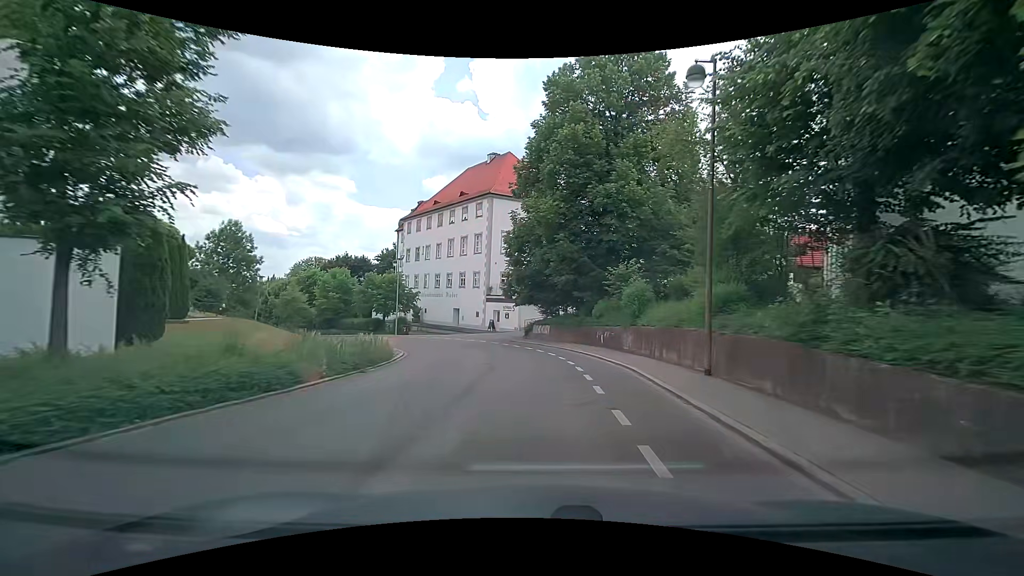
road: tertiary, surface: asphalt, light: Day
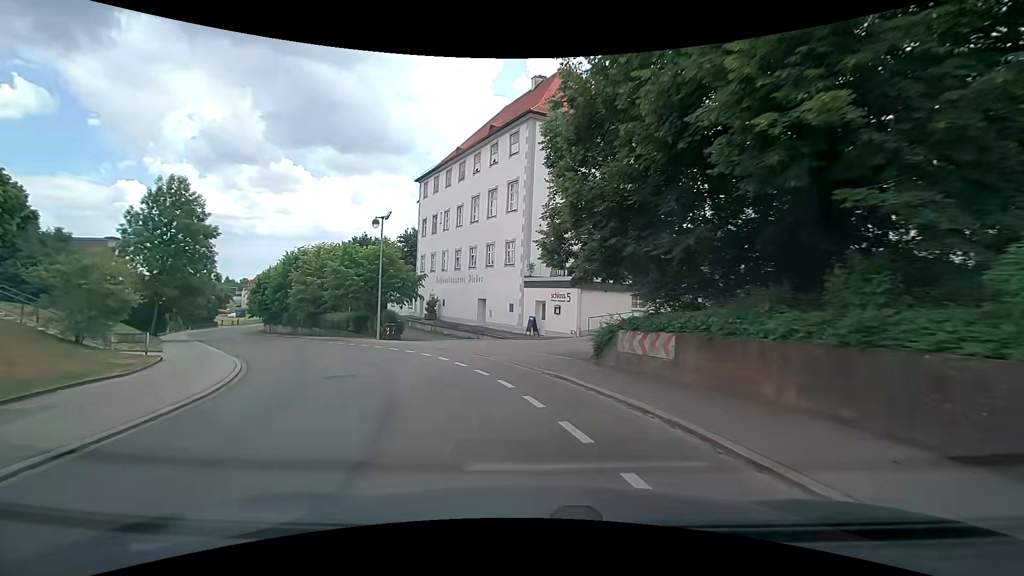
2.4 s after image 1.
(-0.2, +19.9) m; -4°
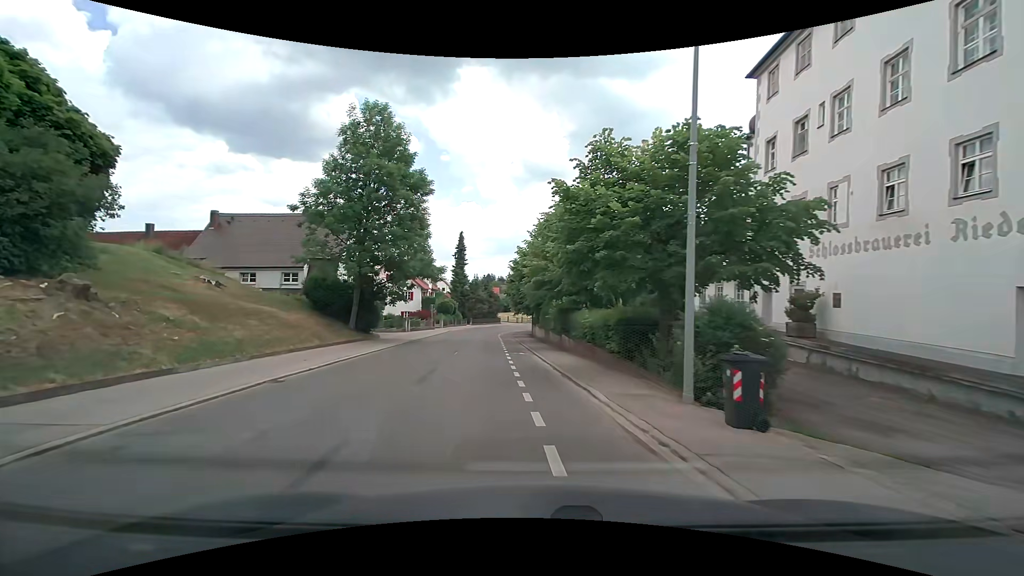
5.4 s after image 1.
(-6.5, +21.6) m; -33°
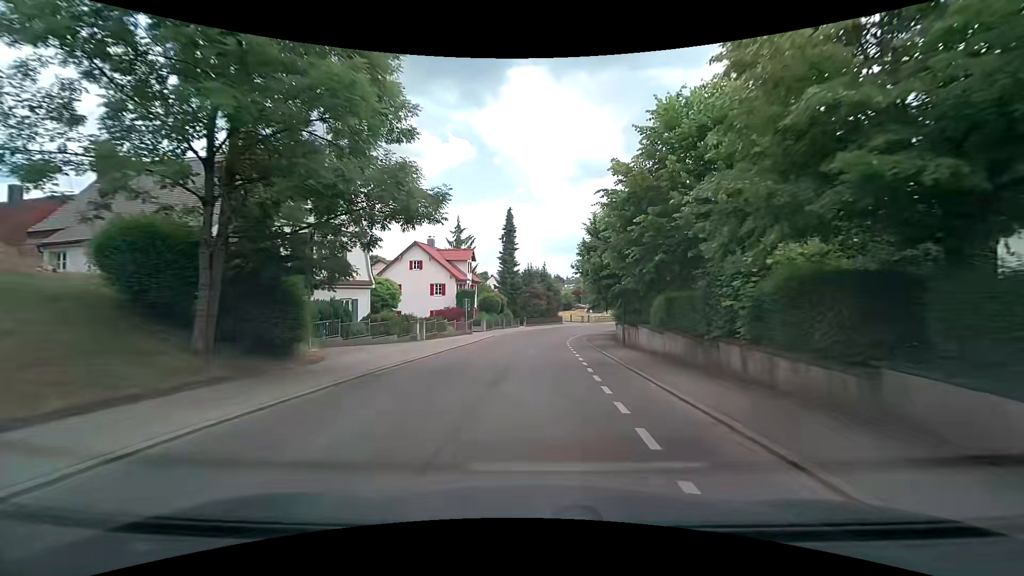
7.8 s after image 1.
(-2.1, +19.3) m; -7°
(0, +10) (0, +20) (+1, +30) (+2, +40) (+3, +50) (+6, +60) (+9, +69) (+14, +78) (+20, +86) (+26, +94) m
